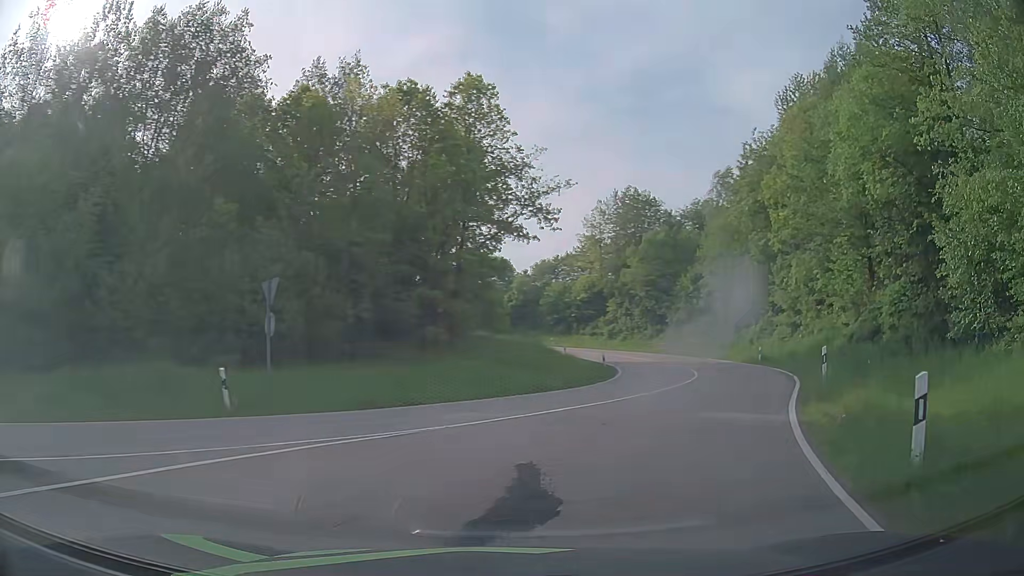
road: secondary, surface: asphalt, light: Day
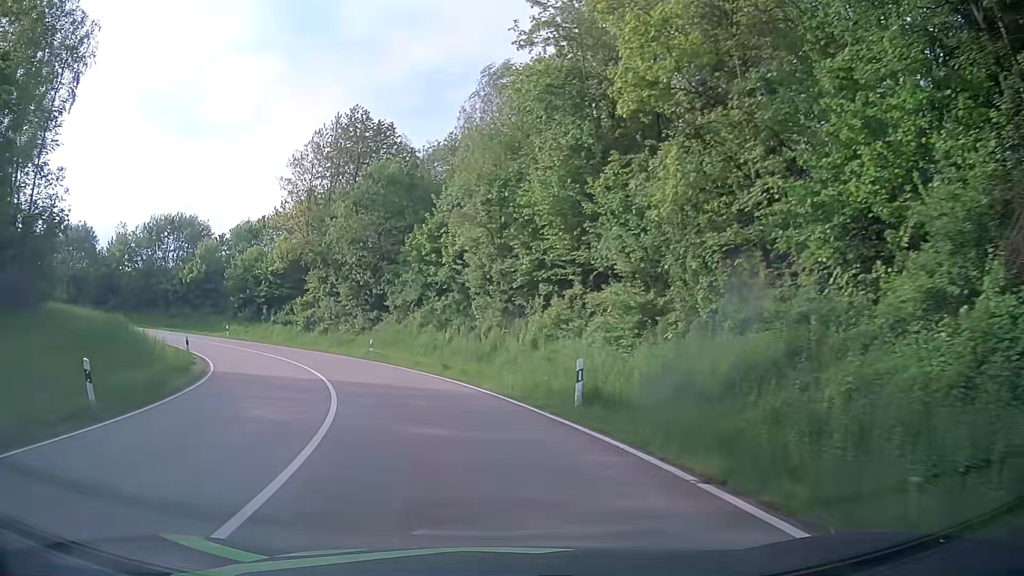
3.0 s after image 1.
(+9.2, +26.7) m; +22°
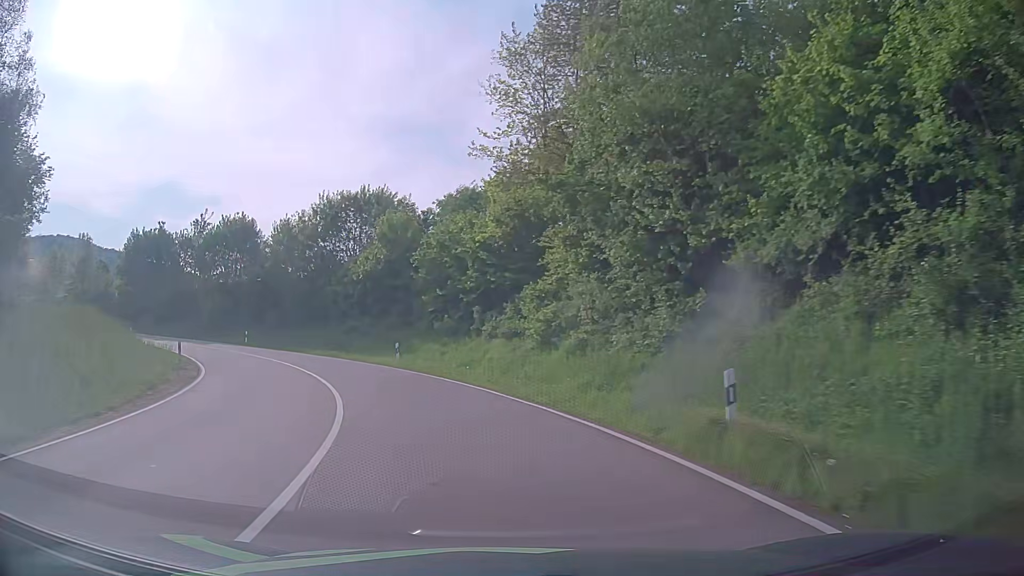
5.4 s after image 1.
(-5.8, +26.7) m; -25°
(-1, +10) (-3, +20) (-7, +29) (-12, +37) (-19, +45) (-26, +51) (-35, +57) (-44, +61) (-53, +64) (-63, +67) m
